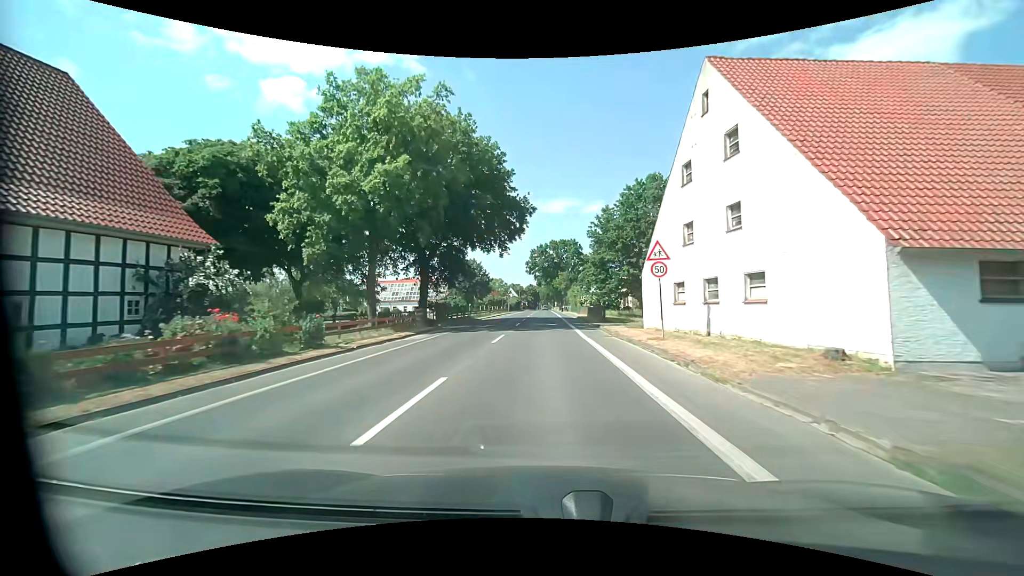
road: tertiary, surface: asphalt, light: Day
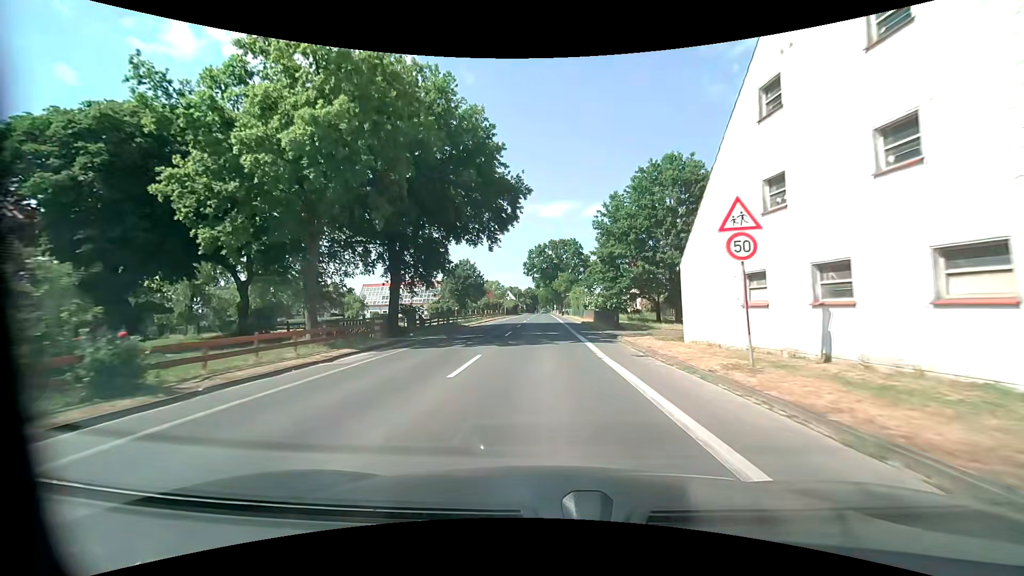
(0.0, +7.6) m; 0°
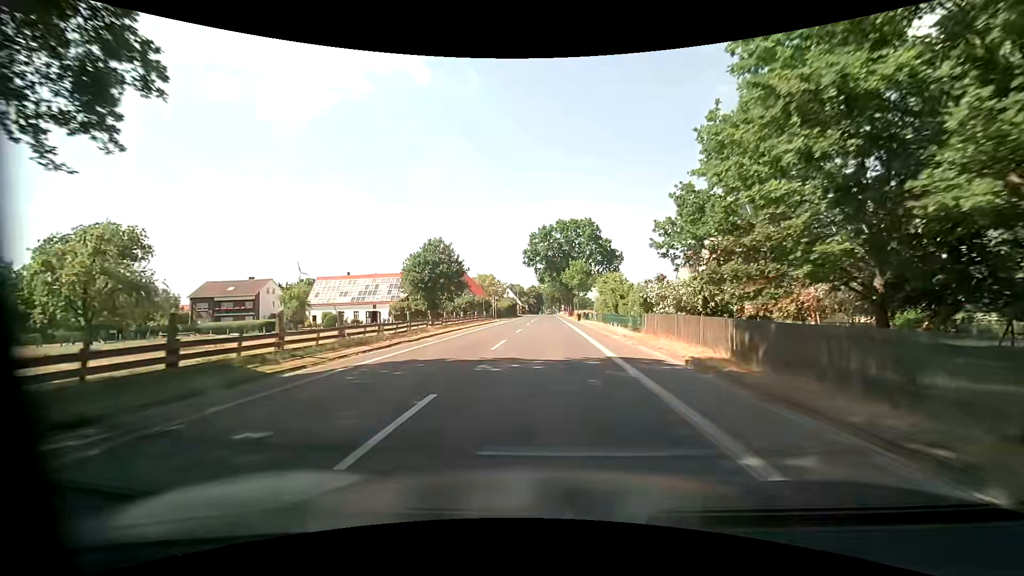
(-0.3, +31.2) m; -1°
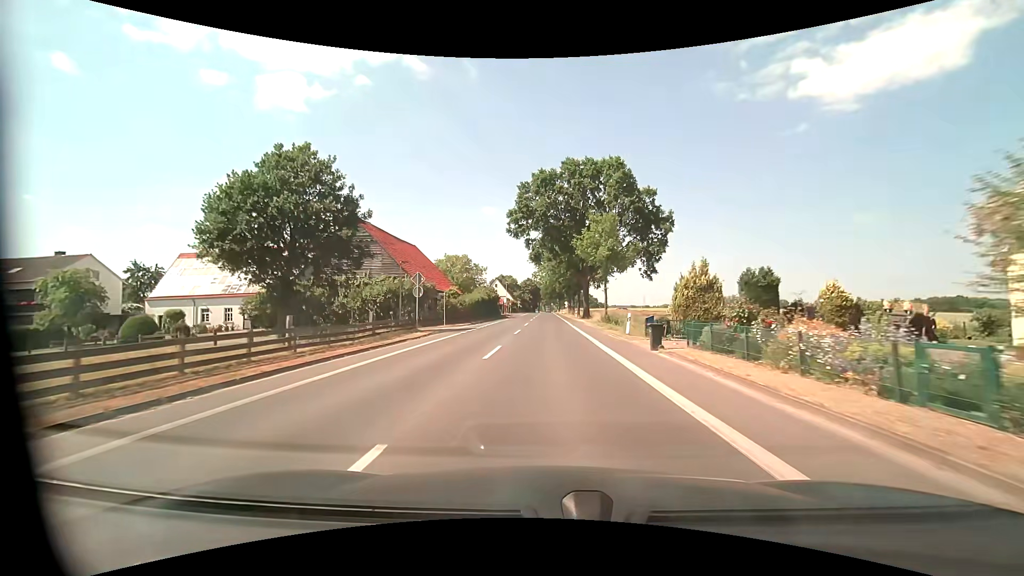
(+0.2, +40.0) m; 0°
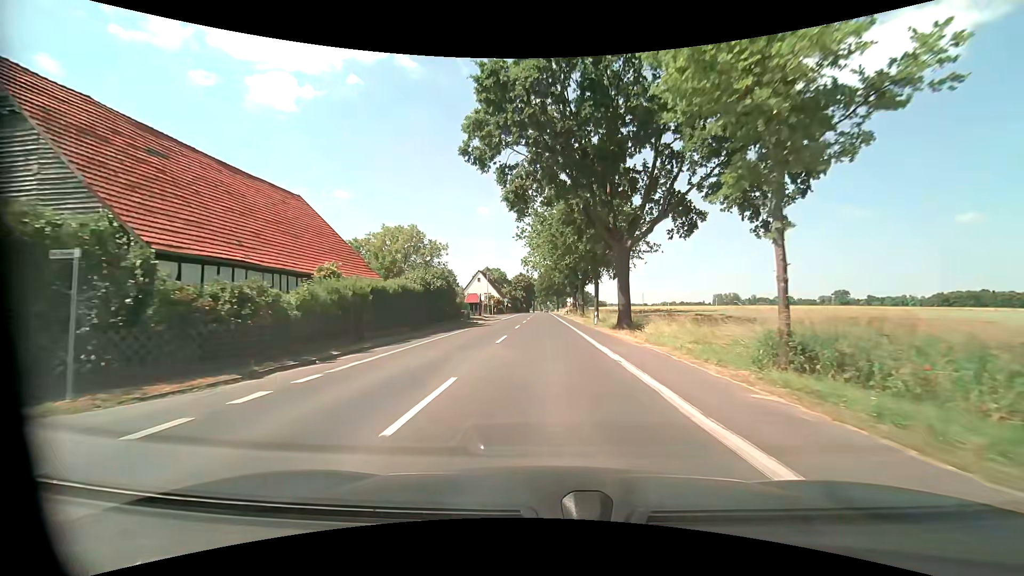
(+0.1, +32.3) m; +1°
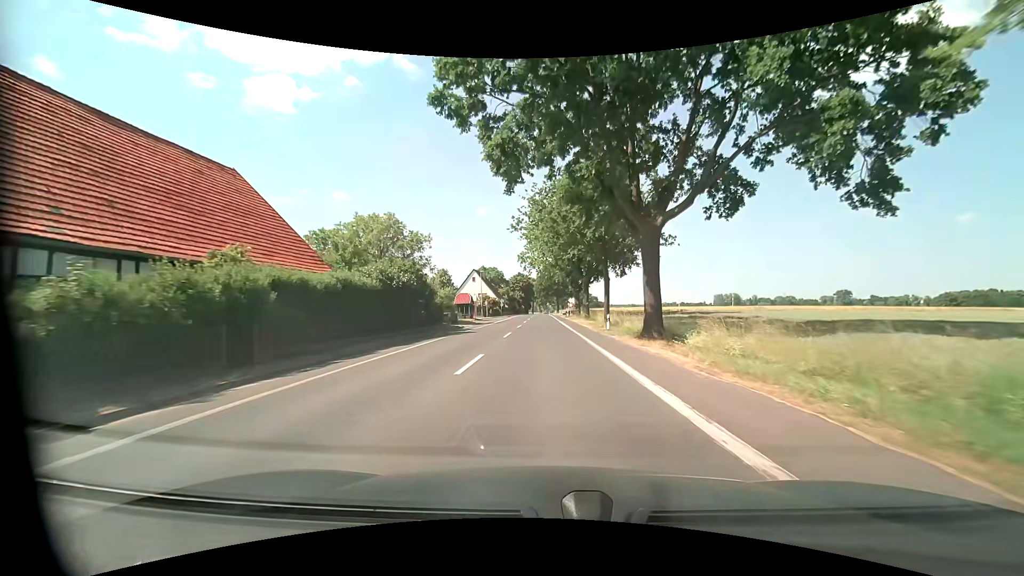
(0.0, +8.1) m; 0°
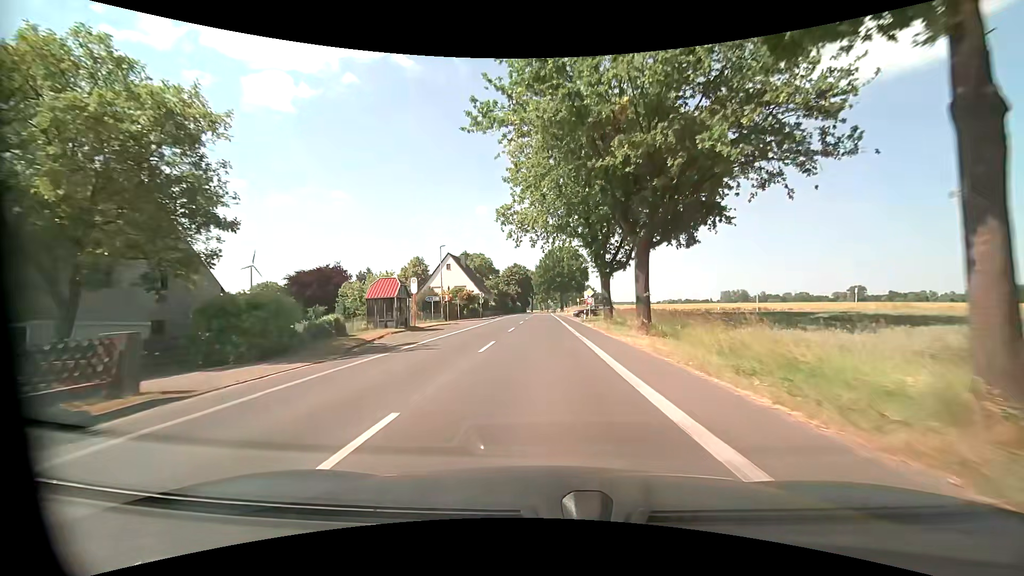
(0.0, +32.3) m; 0°
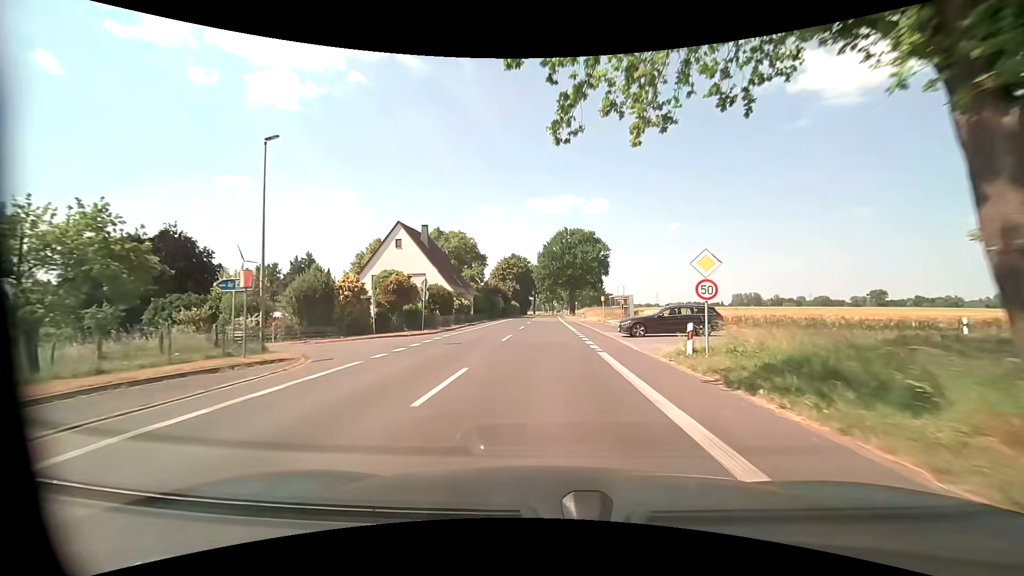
(-0.1, +32.3) m; 0°
(0, +10) (0, +20) (0, +30) (0, +40) (0, +50) (0, +60) (0, +70) (0, +80) (0, +90) (+1, +100) m
